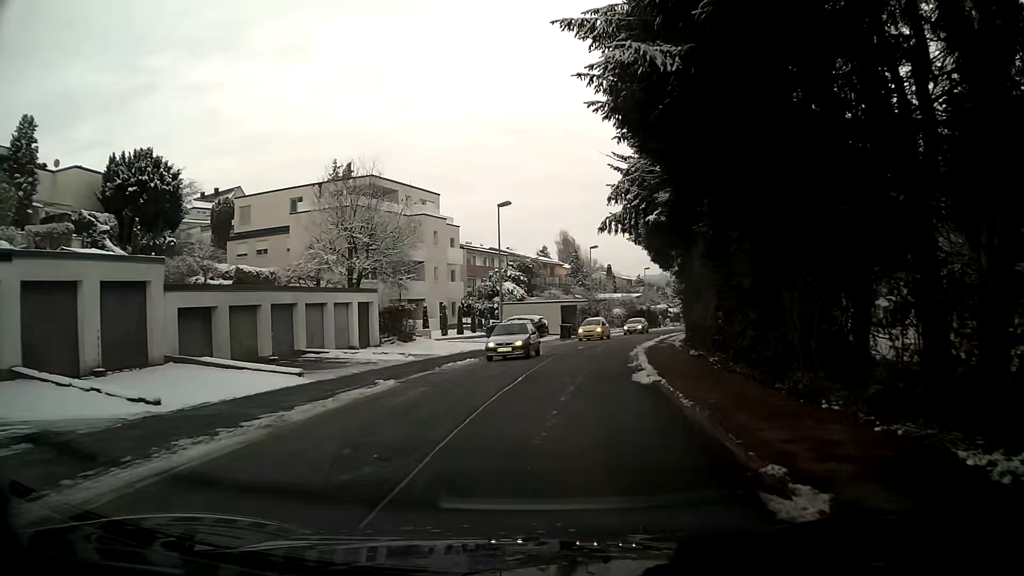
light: Day
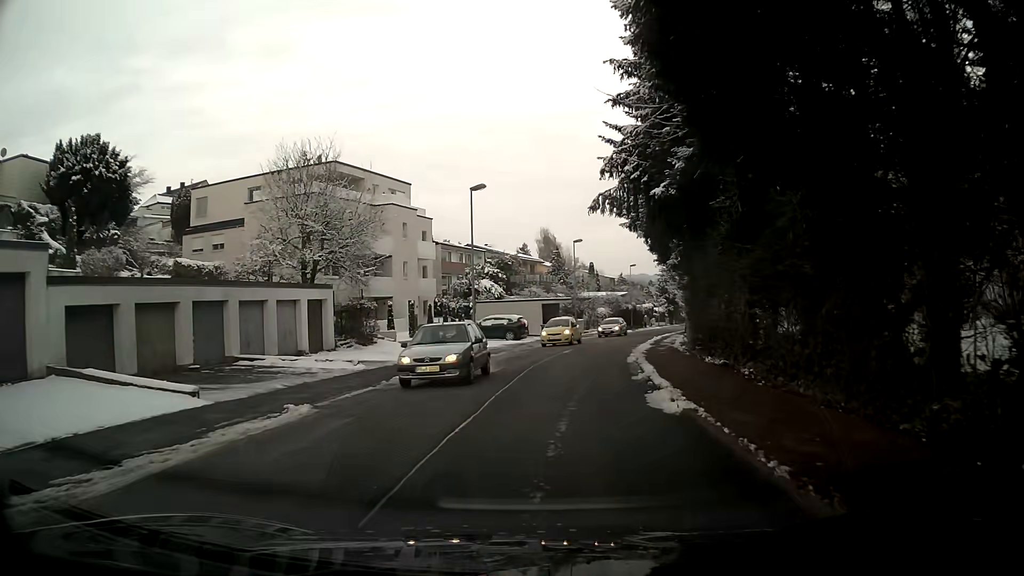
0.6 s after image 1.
(+0.1, +4.8) m; +2°
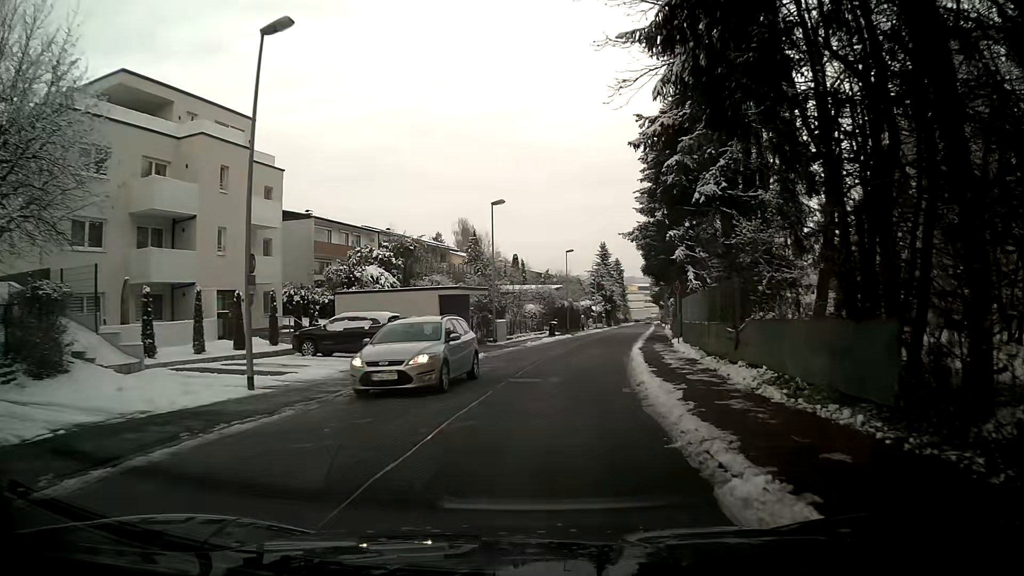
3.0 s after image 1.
(+1.2, +19.2) m; +6°
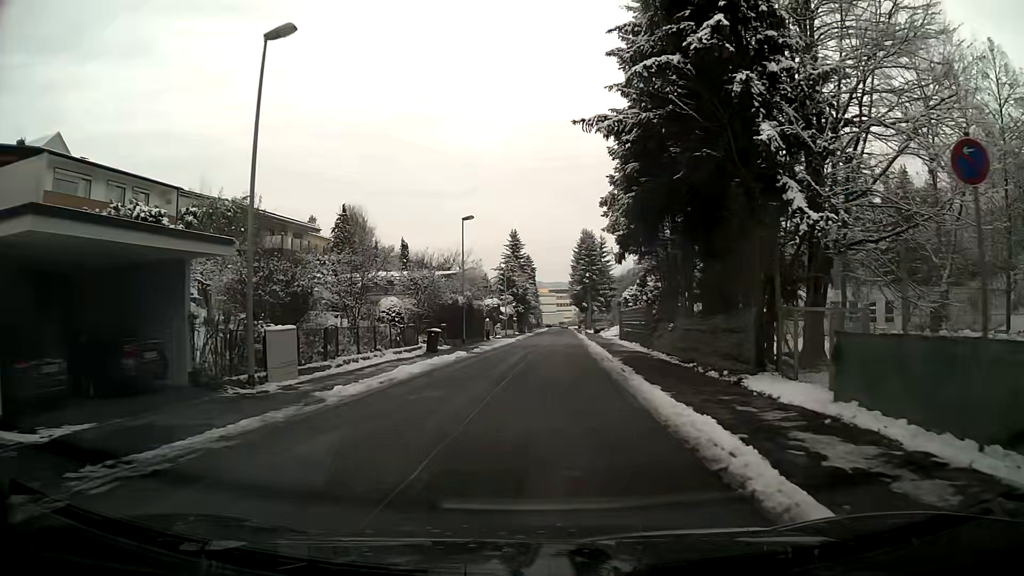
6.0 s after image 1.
(+1.7, +24.2) m; +8°
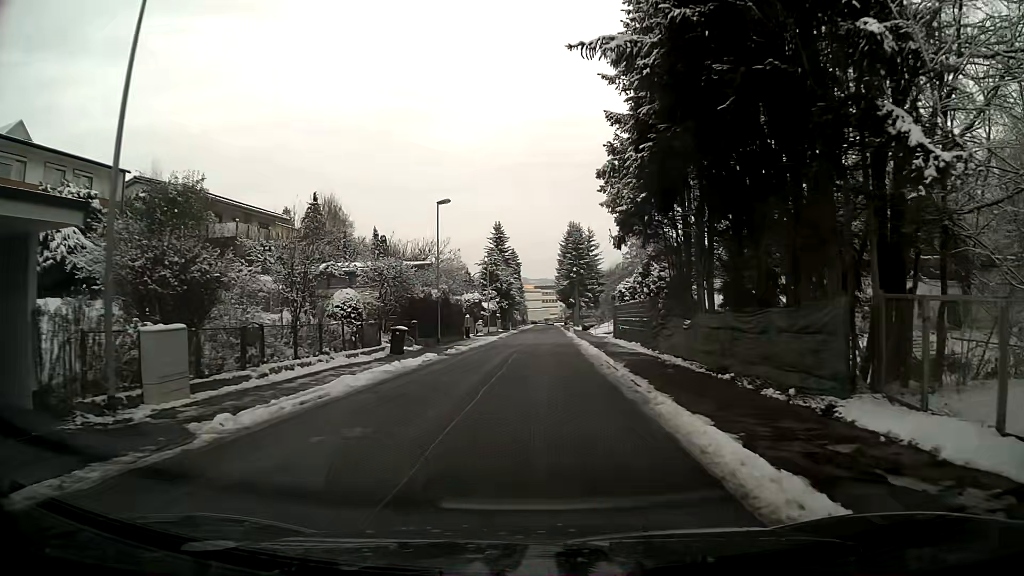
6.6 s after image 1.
(0.0, +4.9) m; +1°
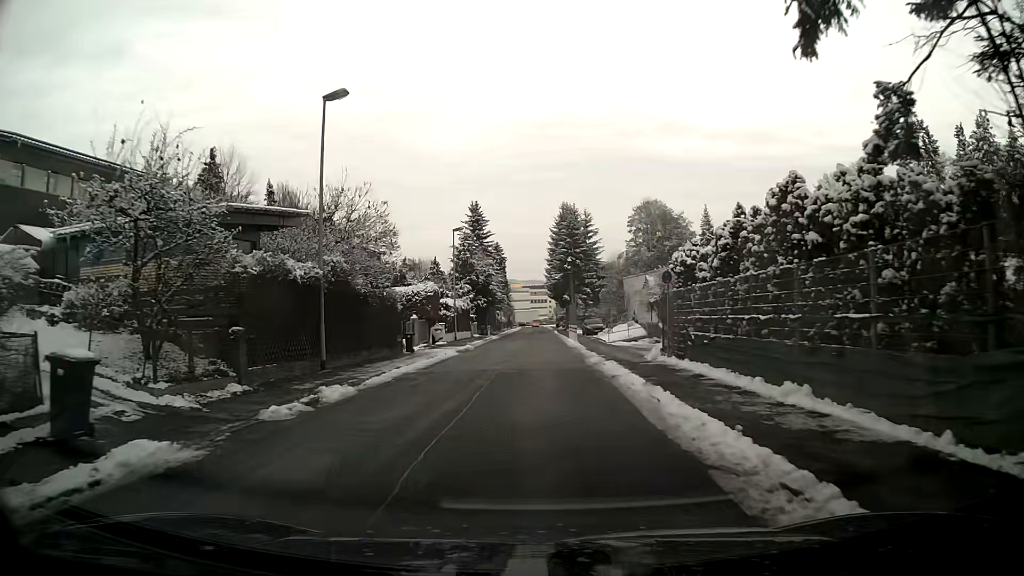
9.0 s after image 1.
(+0.3, +19.6) m; +1°
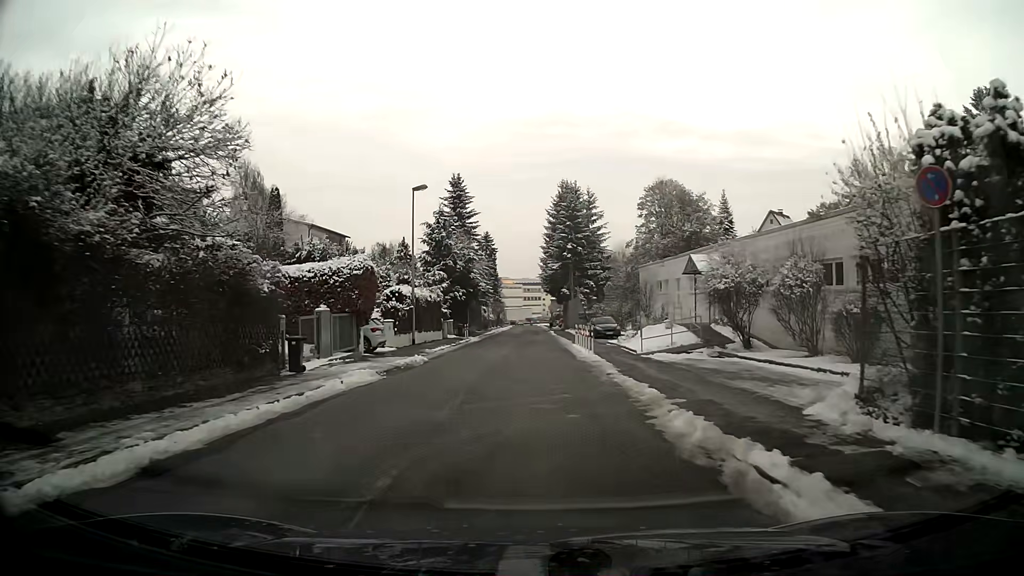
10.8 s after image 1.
(0.0, +14.7) m; 0°
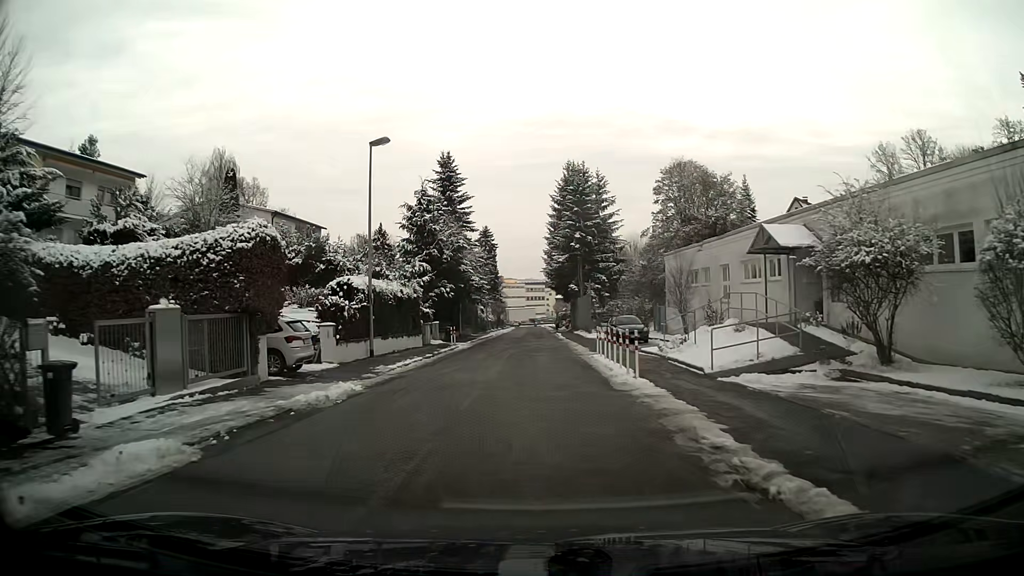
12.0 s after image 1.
(0.0, +9.8) m; 0°
